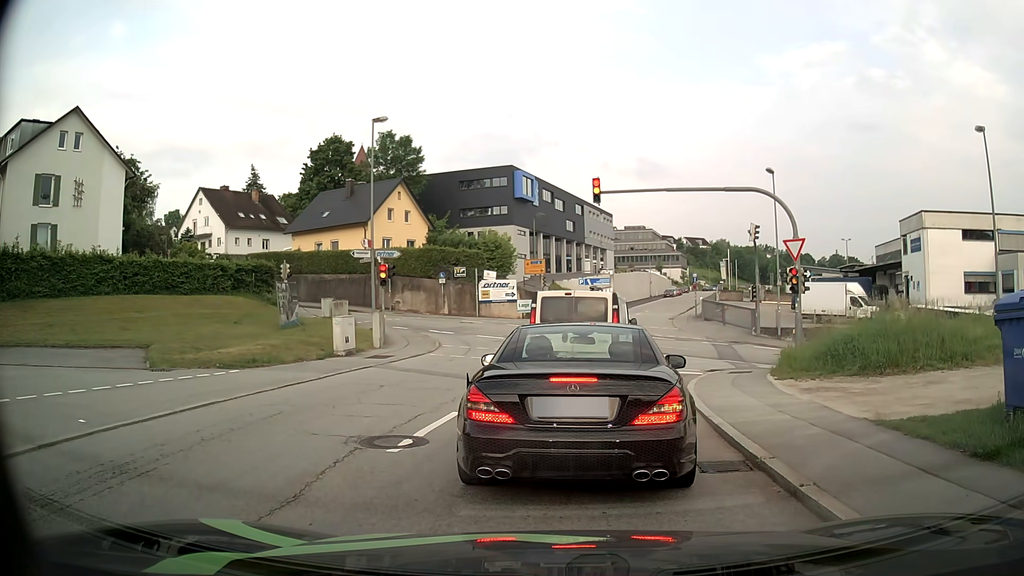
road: residential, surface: asphalt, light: Day
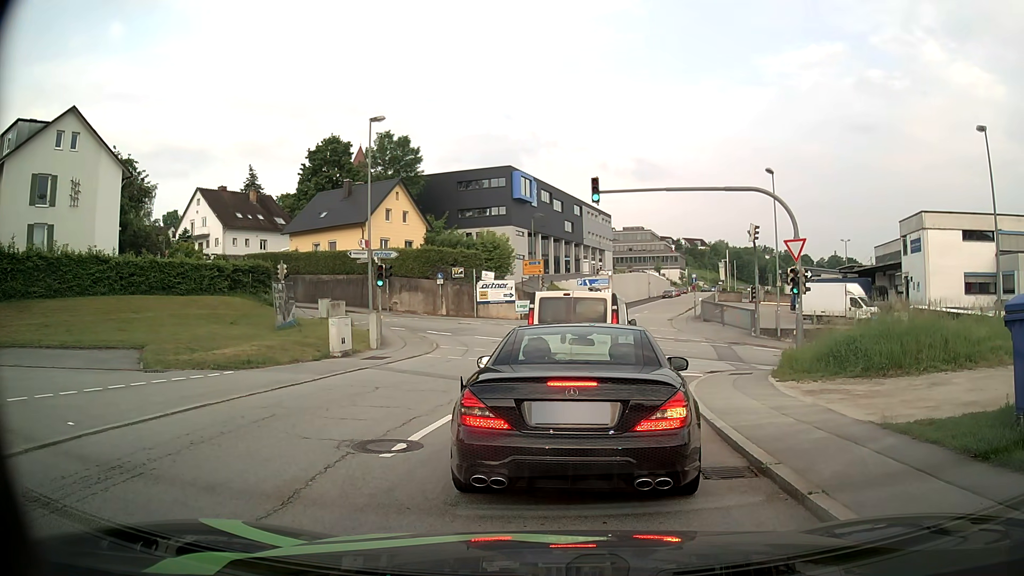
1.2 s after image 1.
(0.0, +0.3) m; 0°
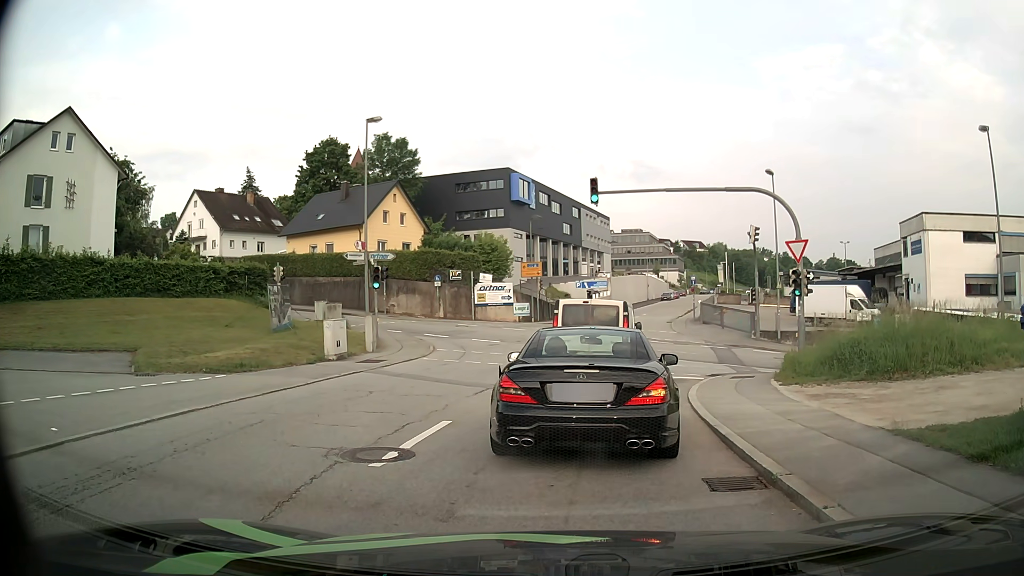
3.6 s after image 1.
(0.0, +0.4) m; 0°
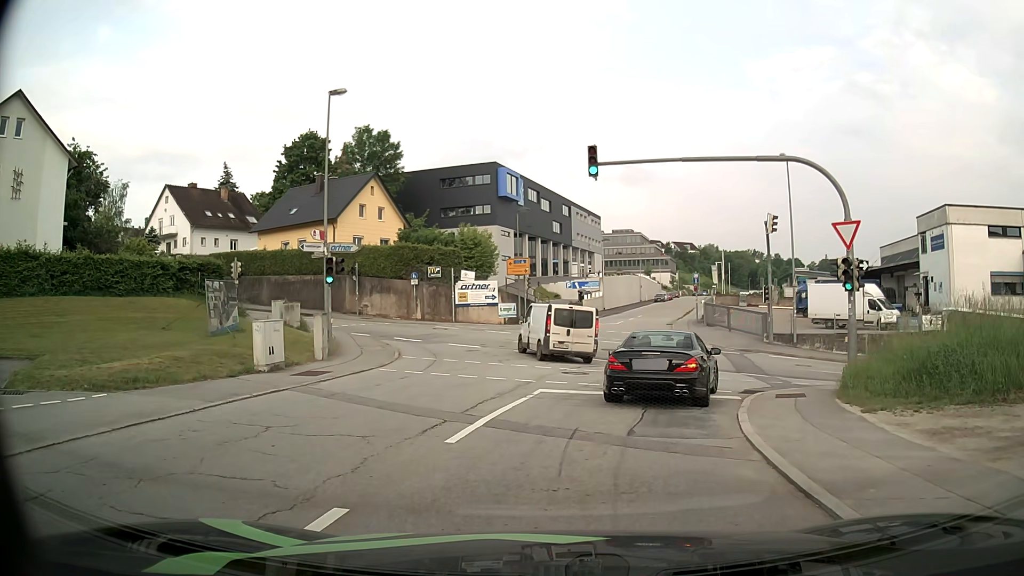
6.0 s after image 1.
(+0.2, +4.7) m; +4°
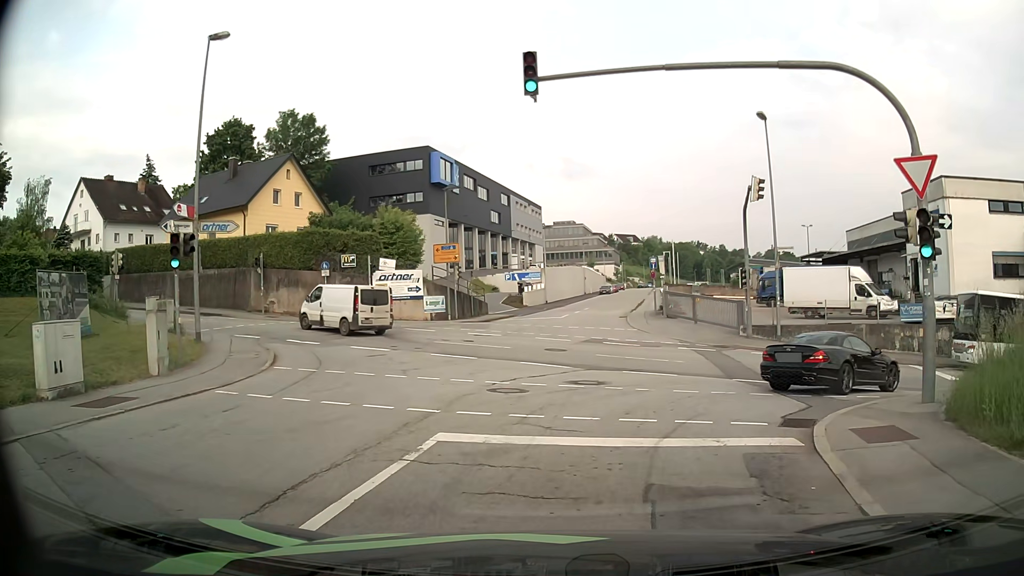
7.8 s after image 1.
(+0.3, +6.3) m; +6°
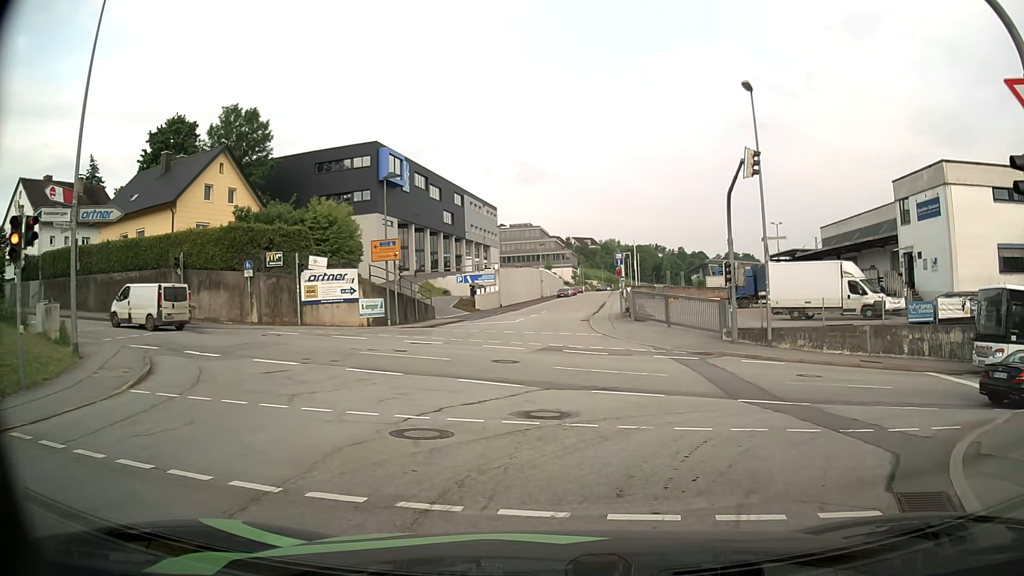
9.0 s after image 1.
(0.0, +4.5) m; +2°
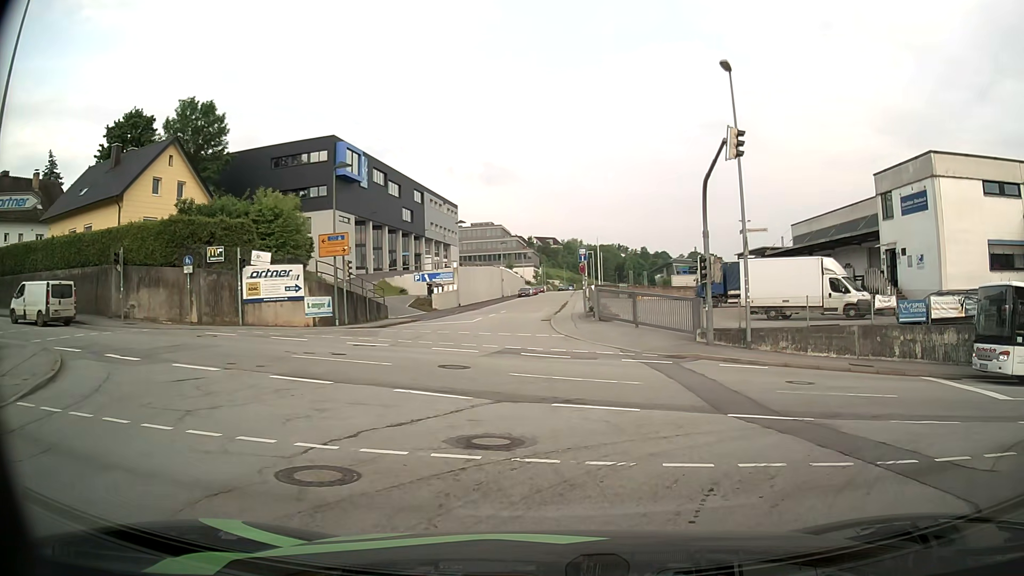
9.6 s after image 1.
(+0.1, +2.3) m; +3°
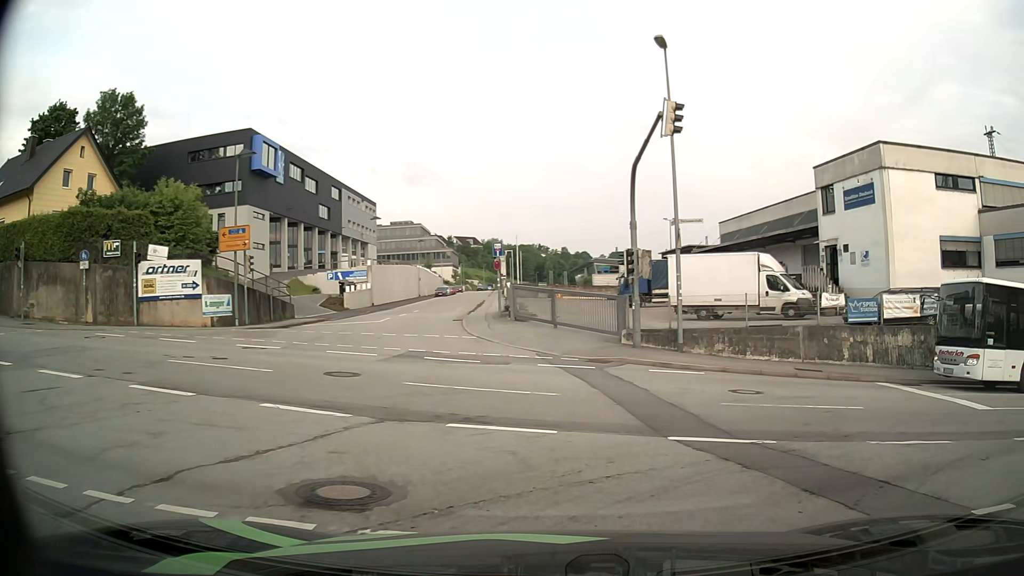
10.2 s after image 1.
(+0.2, +2.4) m; +7°
